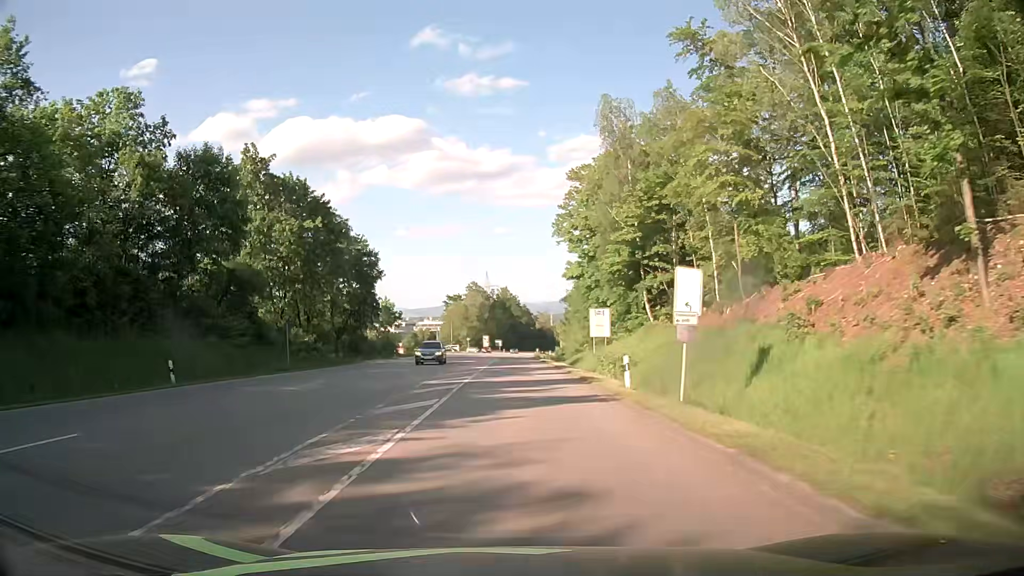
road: secondary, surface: asphalt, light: Day
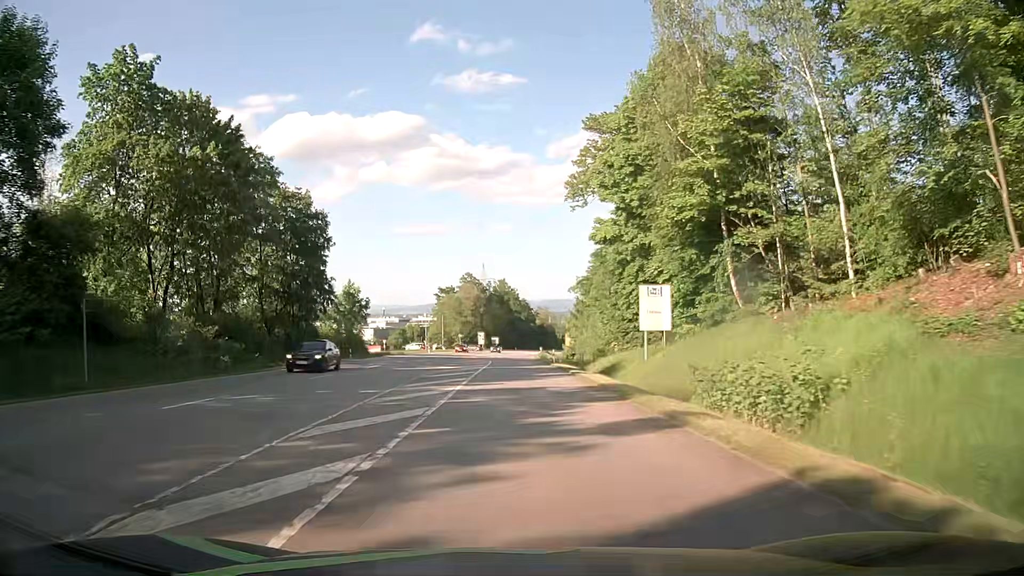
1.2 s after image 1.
(0.0, +20.4) m; 0°
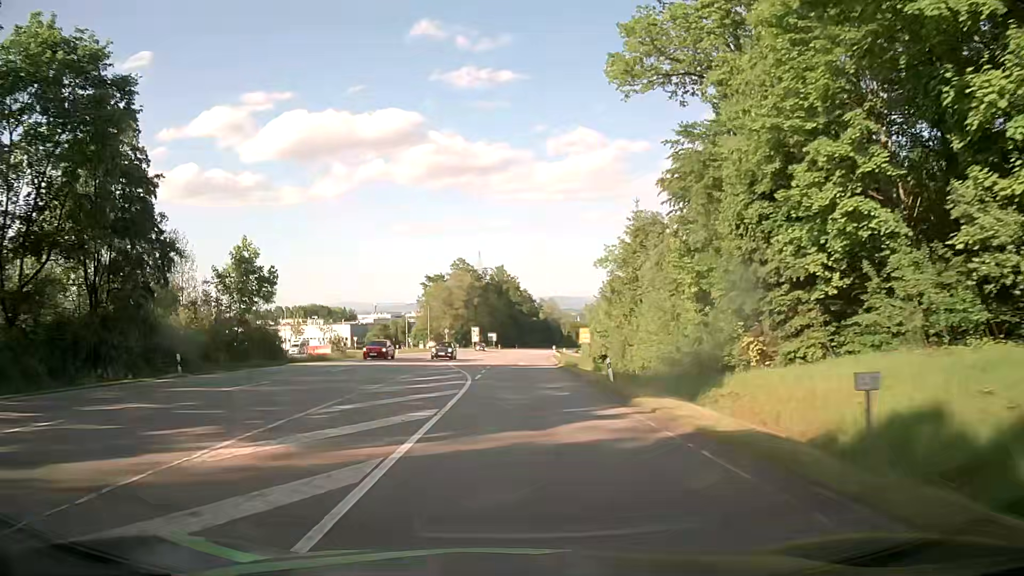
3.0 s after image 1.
(0.0, +29.5) m; +1°
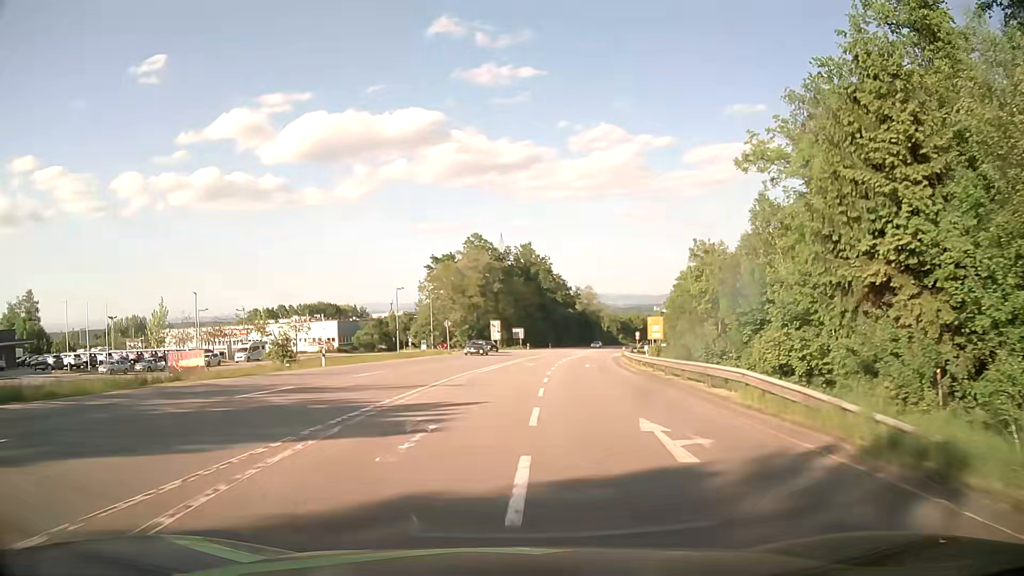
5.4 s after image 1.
(-1.1, +37.9) m; -3°
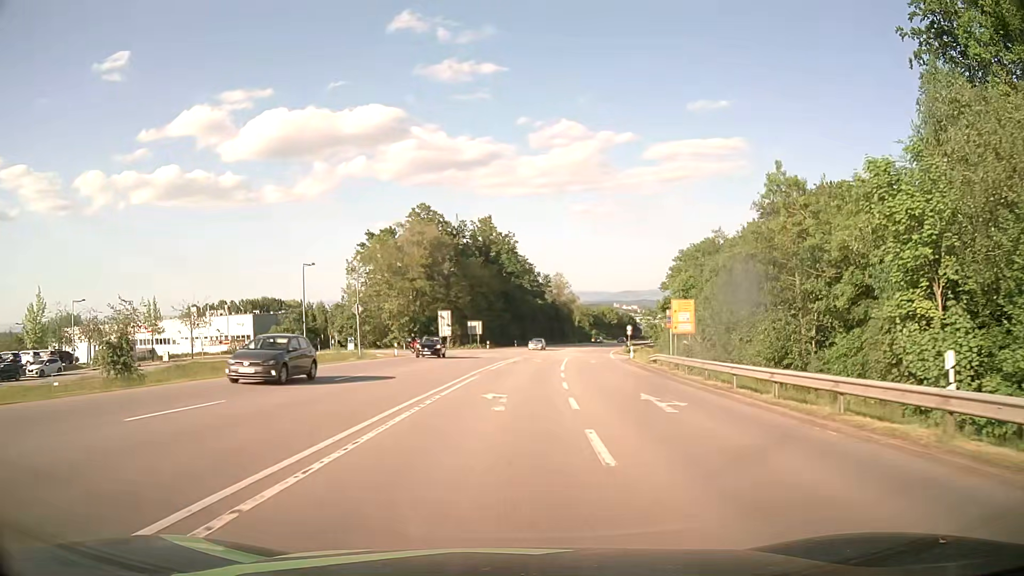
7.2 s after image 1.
(+0.9, +27.3) m; +4°
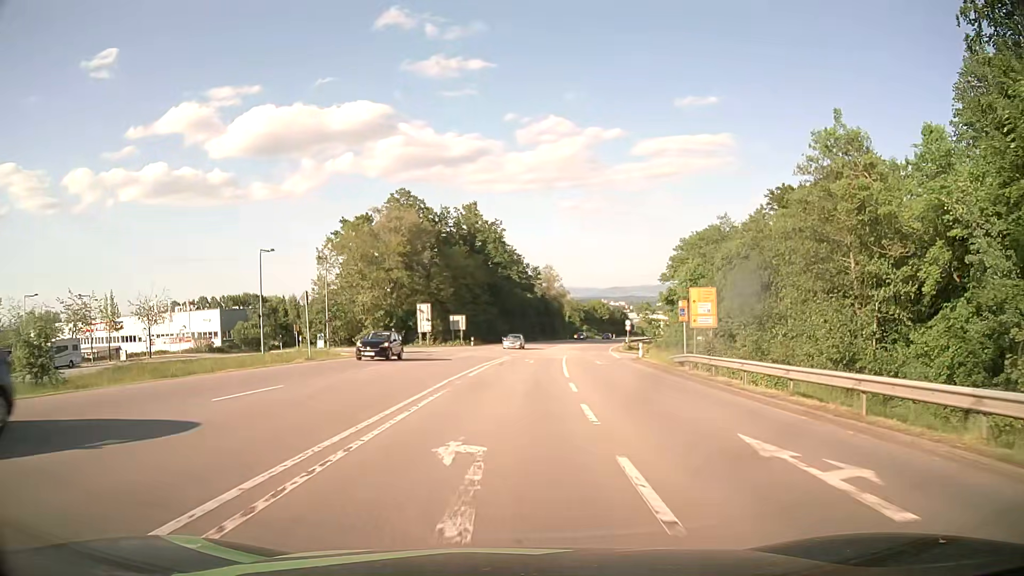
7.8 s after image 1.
(0.0, +8.5) m; +1°
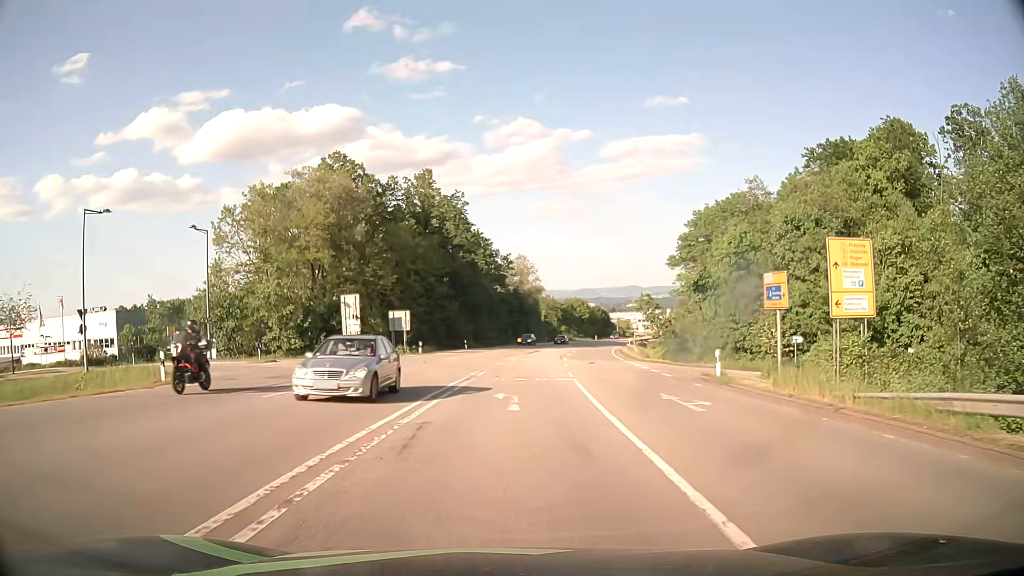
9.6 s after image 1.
(+0.6, +22.4) m; +3°
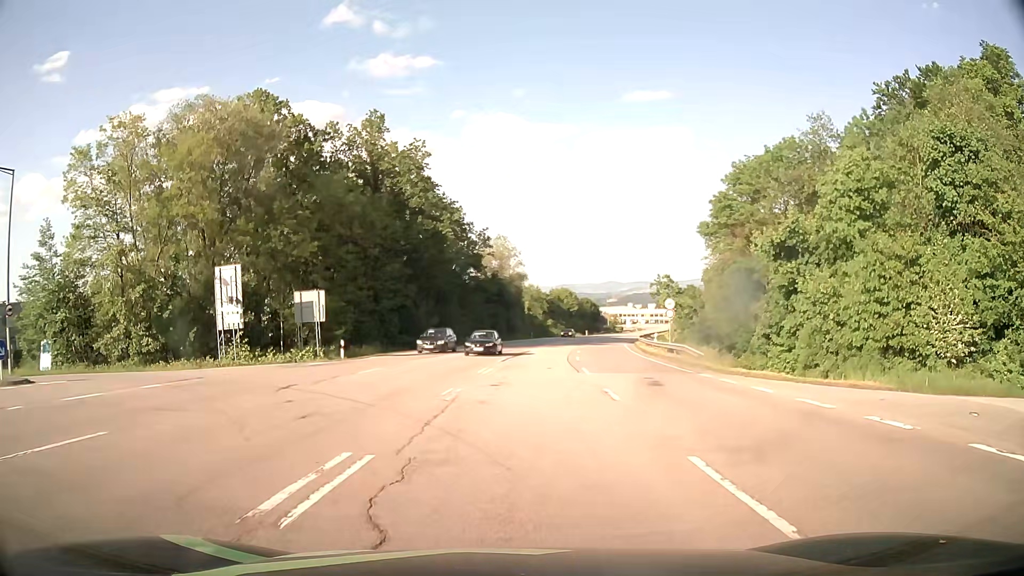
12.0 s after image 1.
(+0.3, +20.1) m; +2°
(0, +10) (-5, +18) (-15, +21) (-24, +21) (-34, +22) (-44, +23) (-54, +25) (-64, +26) (-74, +28) (-84, +30) m
